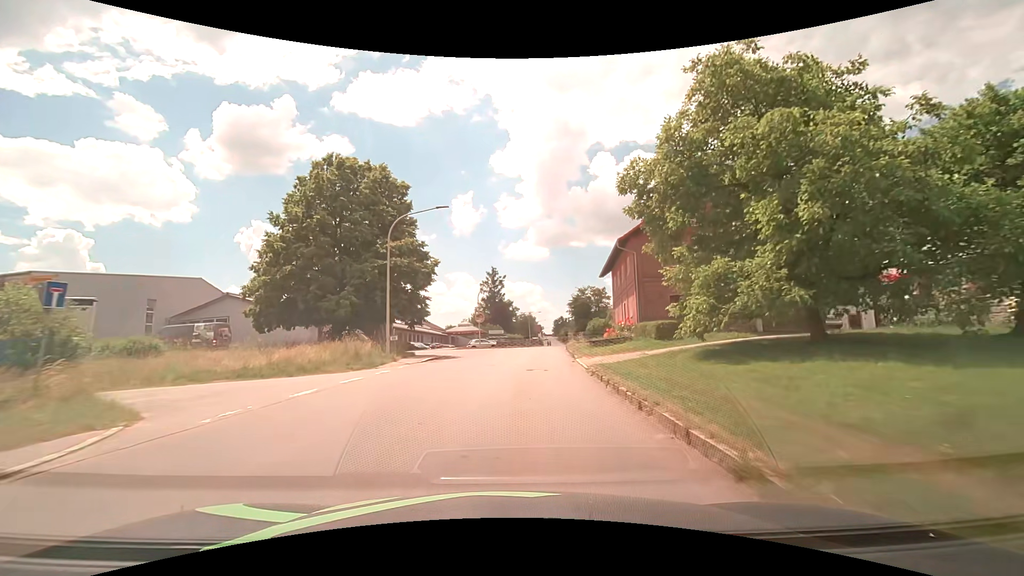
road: tertiary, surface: asphalt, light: Day
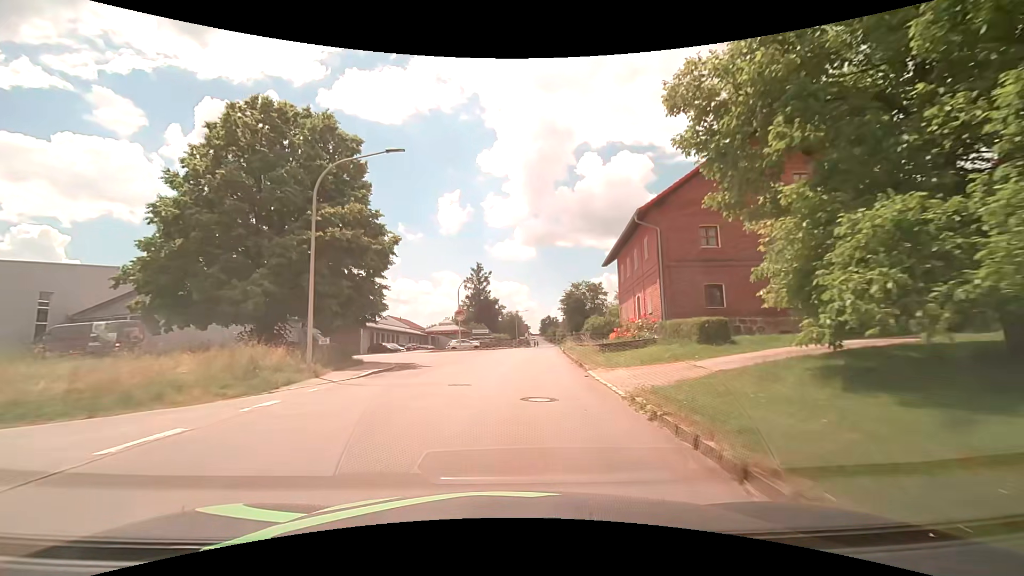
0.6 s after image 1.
(+0.1, +7.7) m; +2°
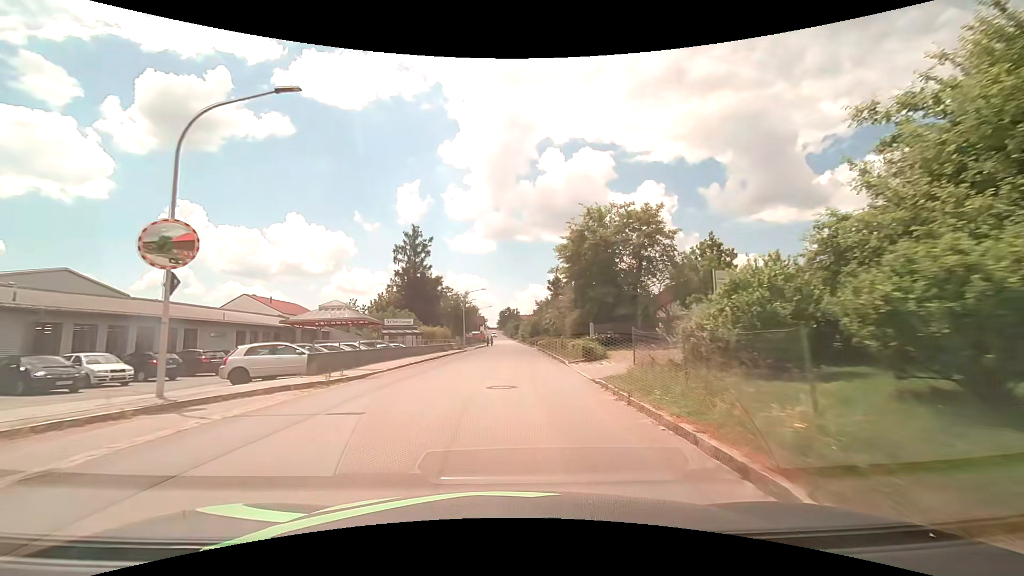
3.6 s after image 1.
(+1.9, +38.2) m; +5°
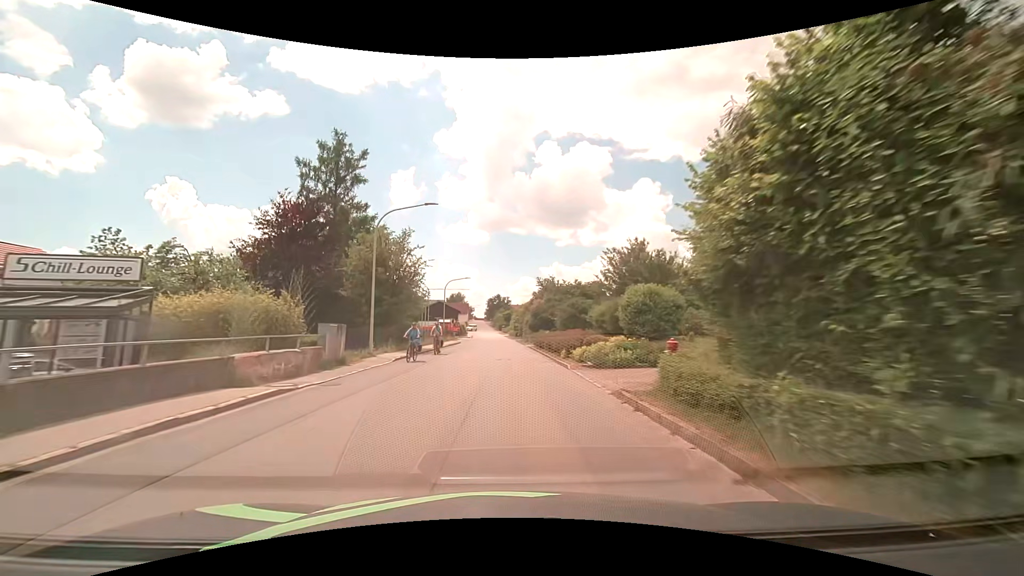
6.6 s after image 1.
(+0.2, +38.7) m; +1°
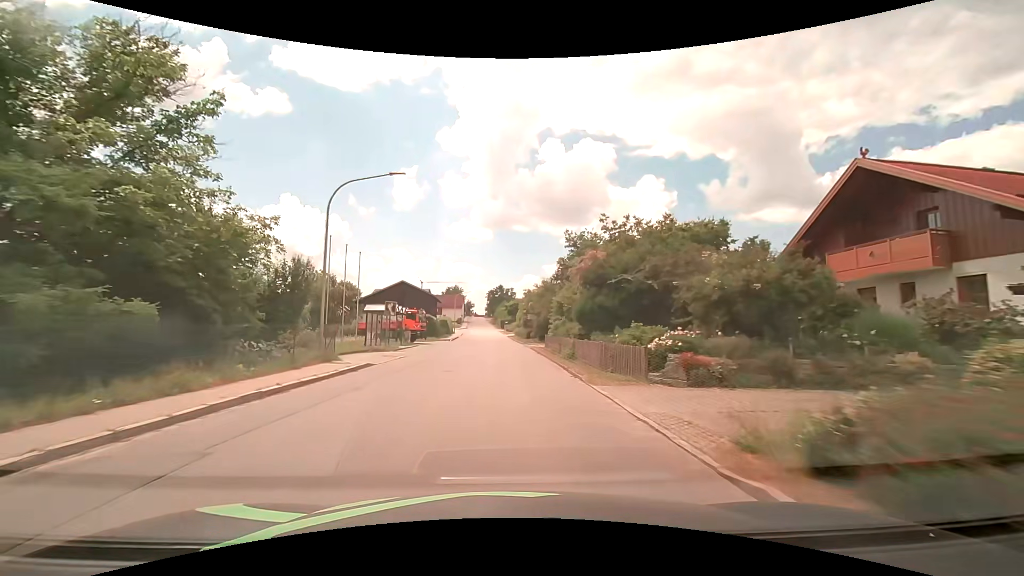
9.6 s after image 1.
(-0.1, +38.6) m; 0°
(0, +10) (0, +20) (0, +30) (-1, +40) (-1, +50) (-2, +60) (-2, +70) (-3, +80) (-3, +90) (-4, +100) m
